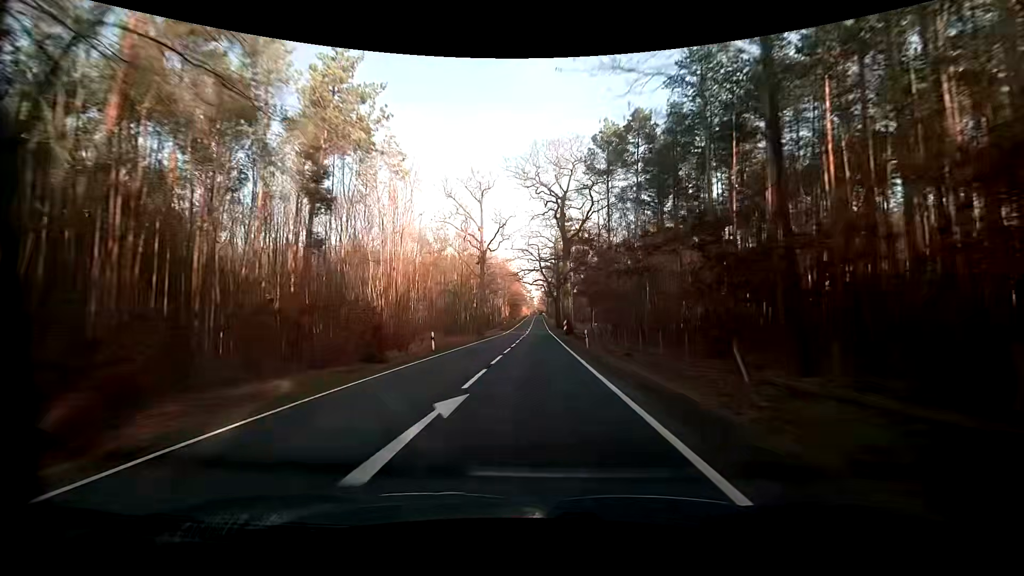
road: primary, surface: asphalt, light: Day
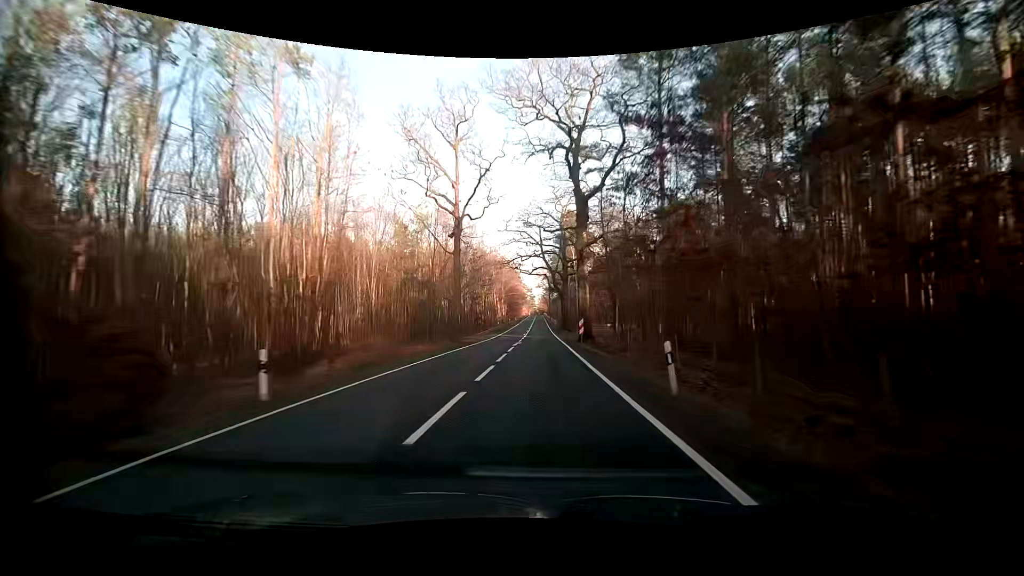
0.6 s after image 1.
(-0.1, +16.7) m; 0°
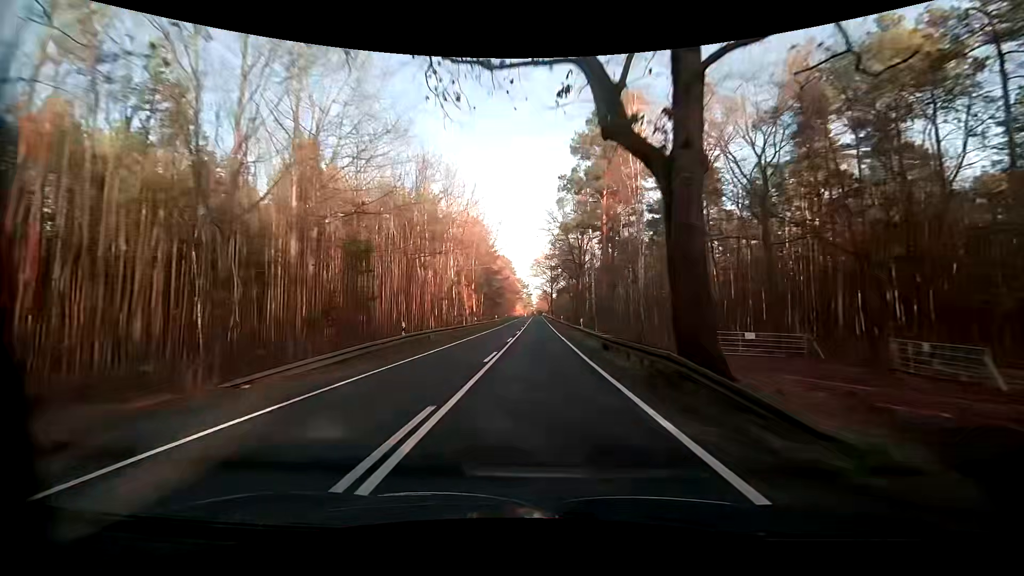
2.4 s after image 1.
(+0.2, +50.3) m; +1°
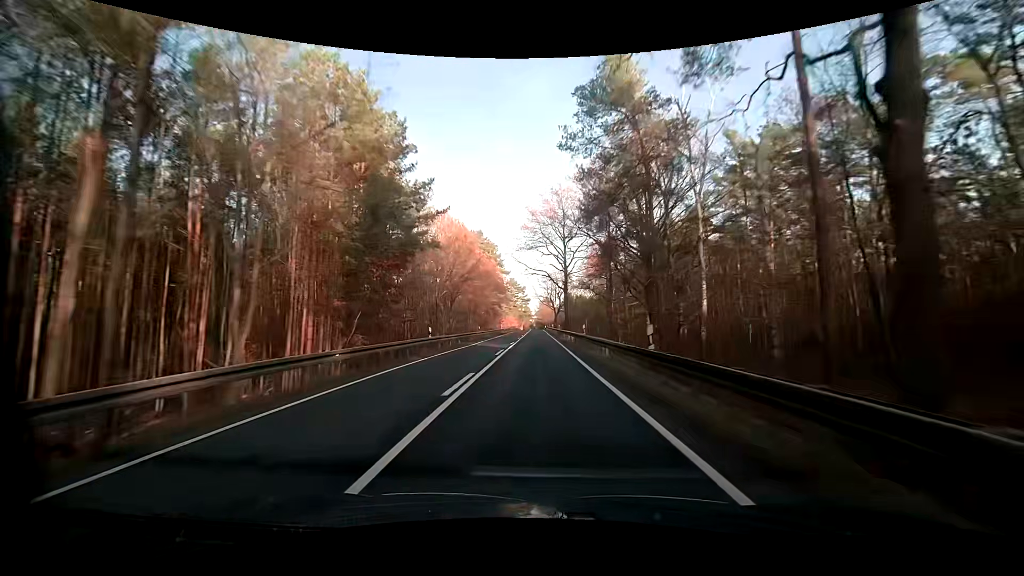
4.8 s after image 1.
(-0.4, +66.4) m; 0°
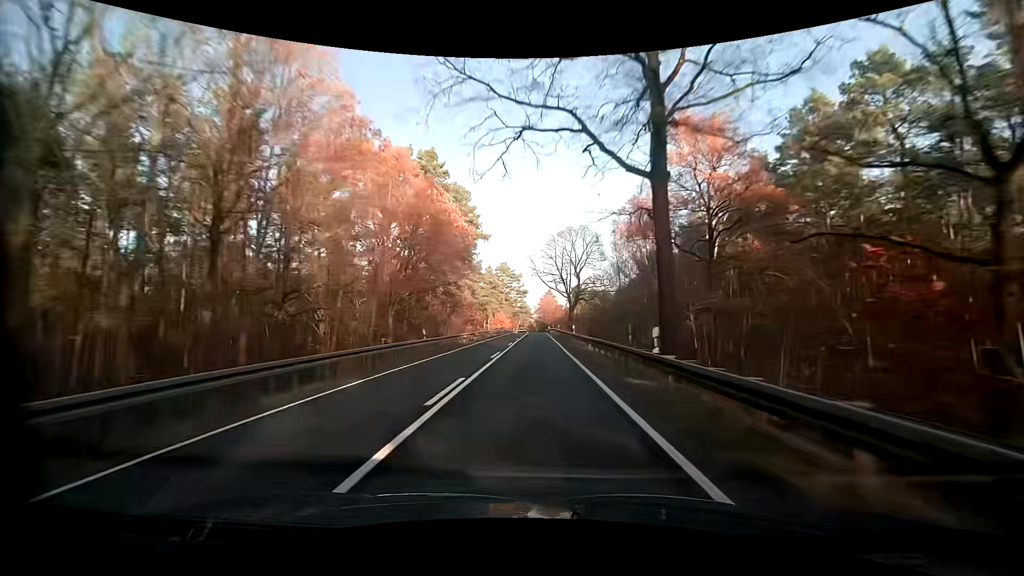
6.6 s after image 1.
(+0.2, +48.9) m; 0°
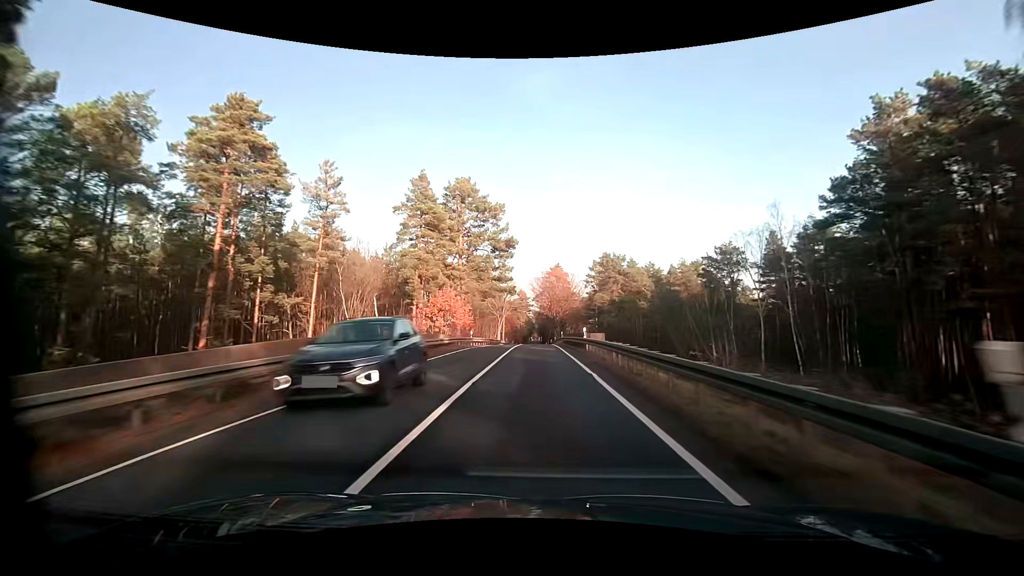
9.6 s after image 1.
(+0.2, +79.8) m; 0°
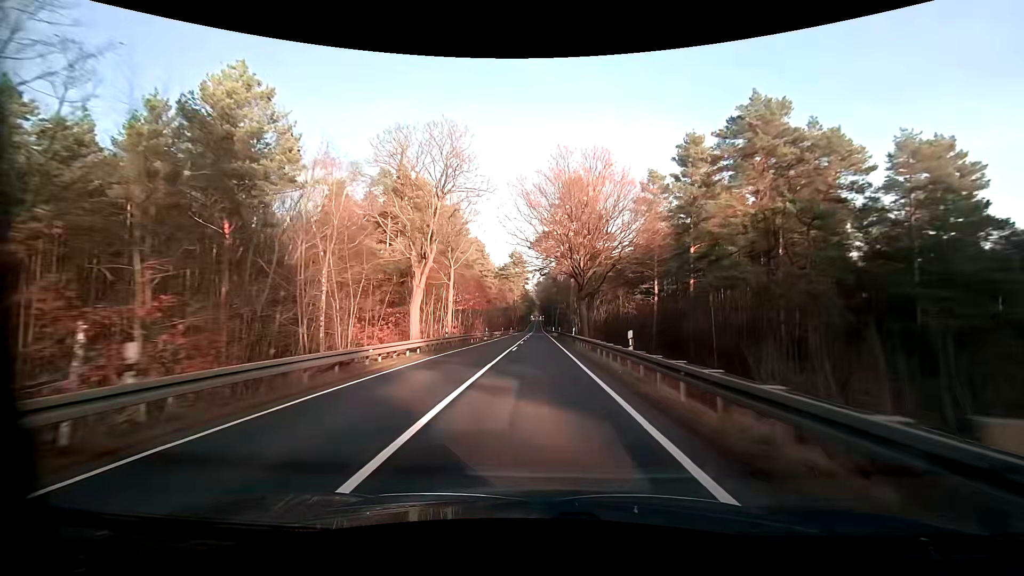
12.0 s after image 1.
(0.0, +60.9) m; 0°
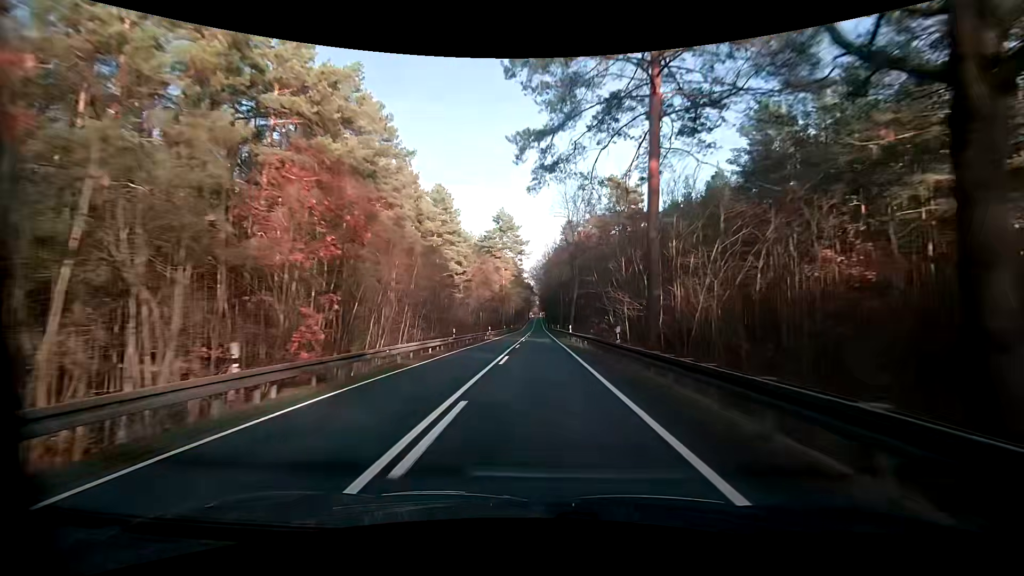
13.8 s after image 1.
(-0.3, +46.0) m; 0°
(0, +10) (0, +20) (0, +30) (0, +40) (0, +50) (0, +60) (0, +70) (0, +80) (0, +90) (0, +100) m
